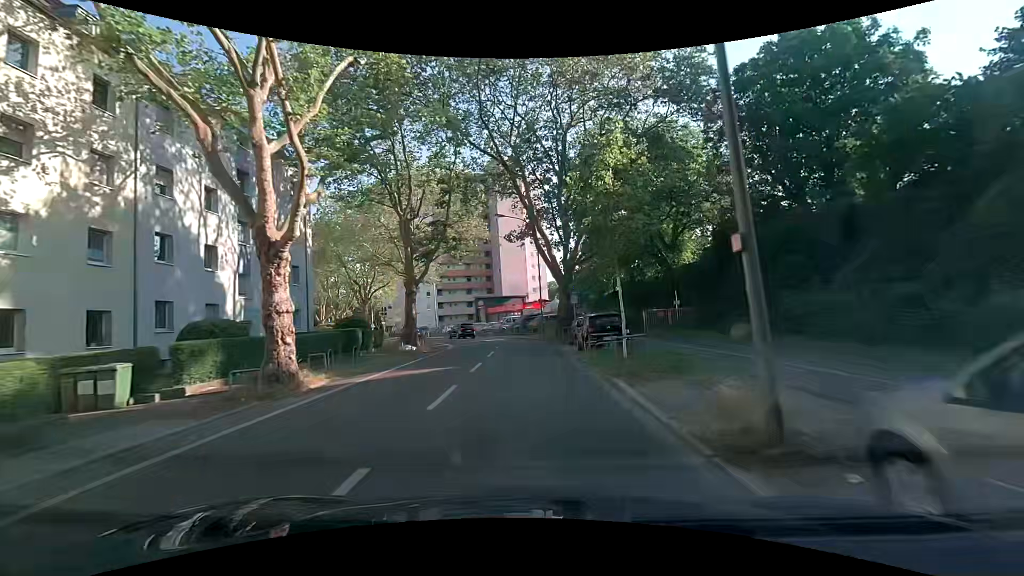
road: secondary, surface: asphalt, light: Day
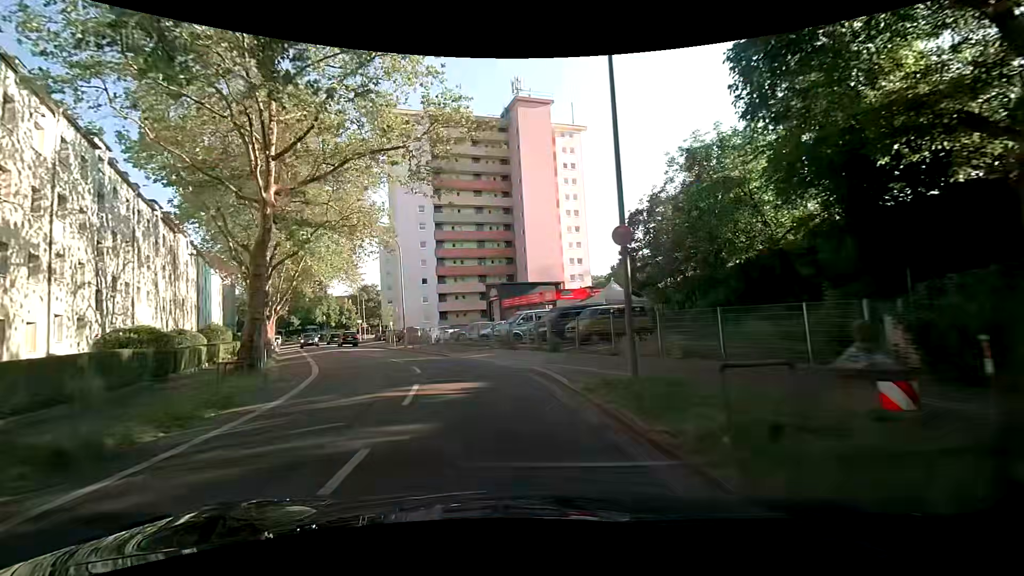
(-0.2, +29.3) m; -5°
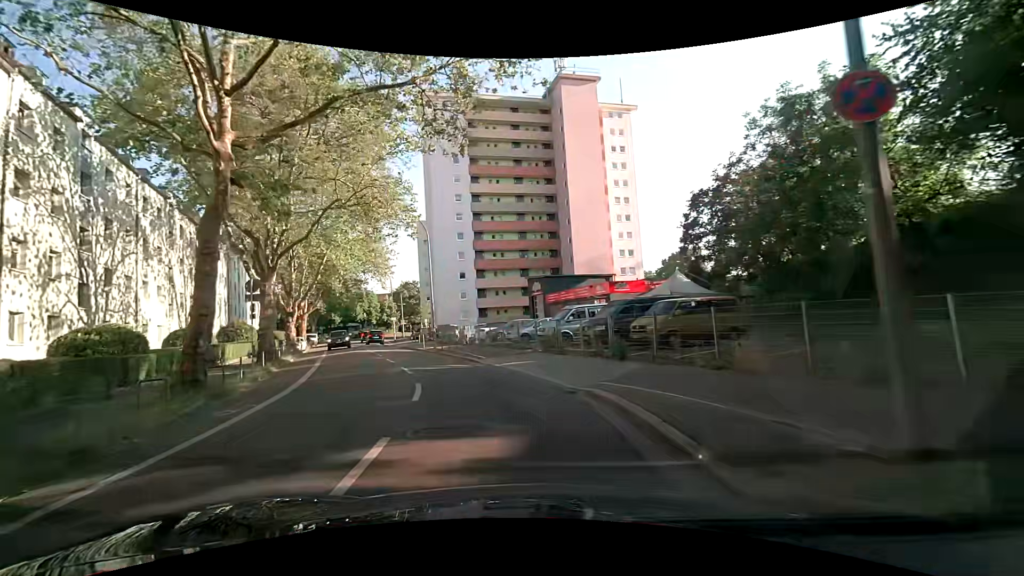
(-0.1, +5.8) m; -3°
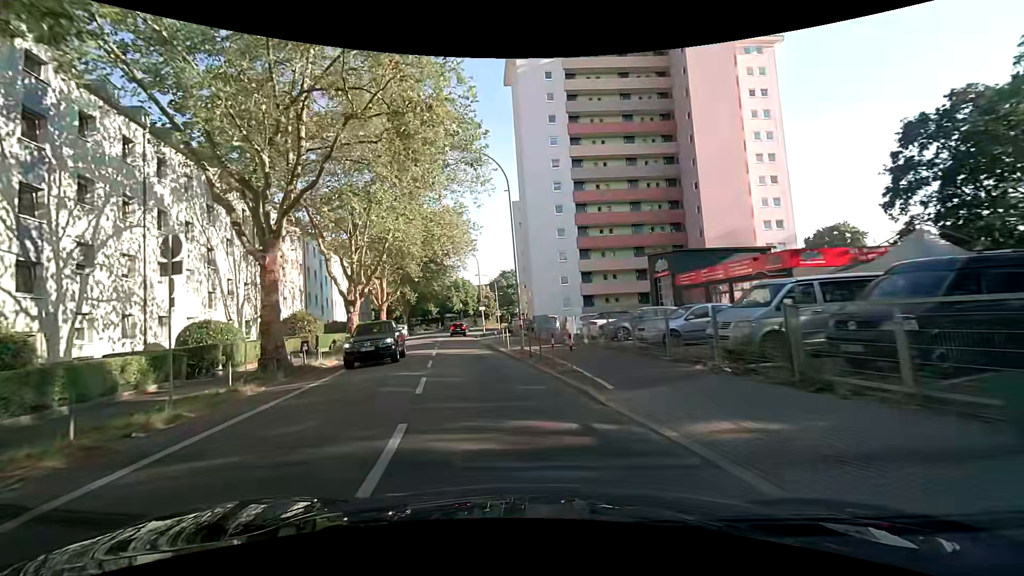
(-1.0, +11.4) m; -10°
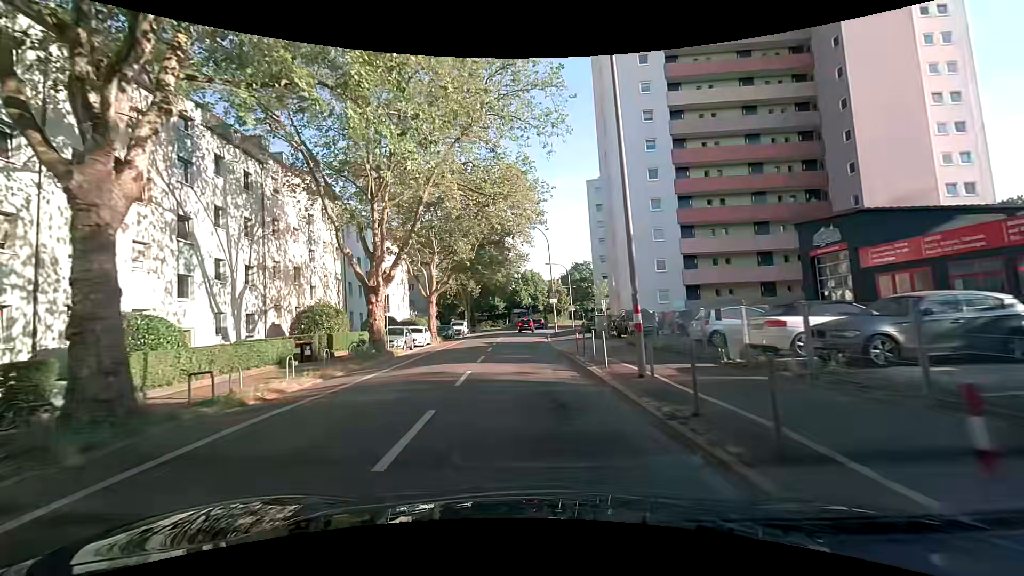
(-1.3, +11.4) m; -10°
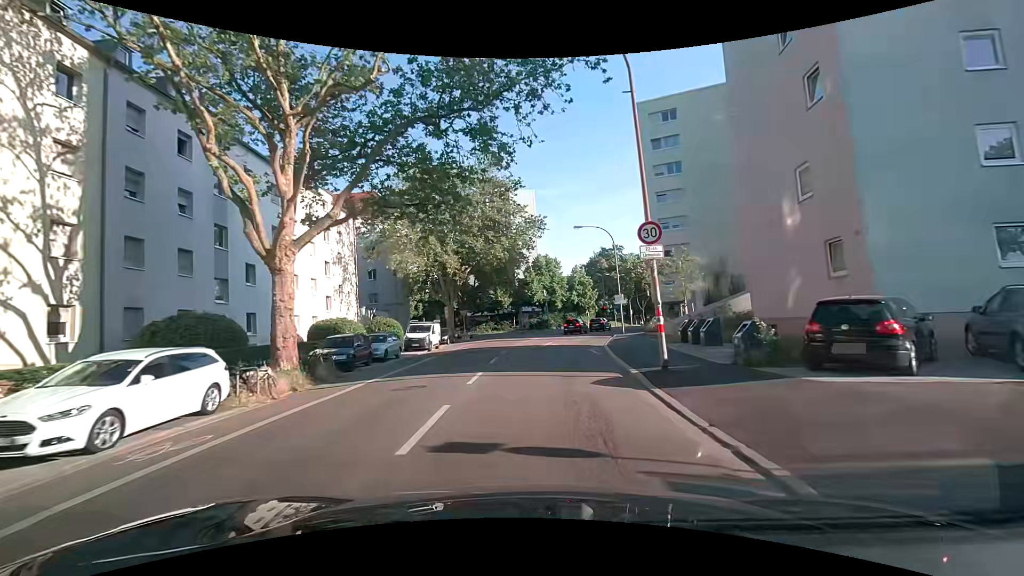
(-0.9, +29.4) m; -2°
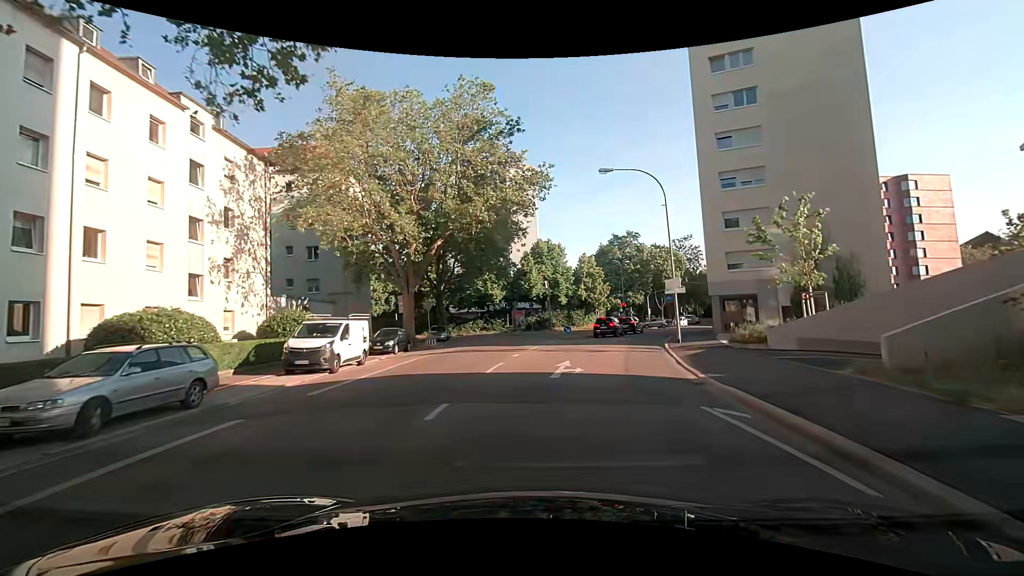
(0.0, +16.5) m; +1°
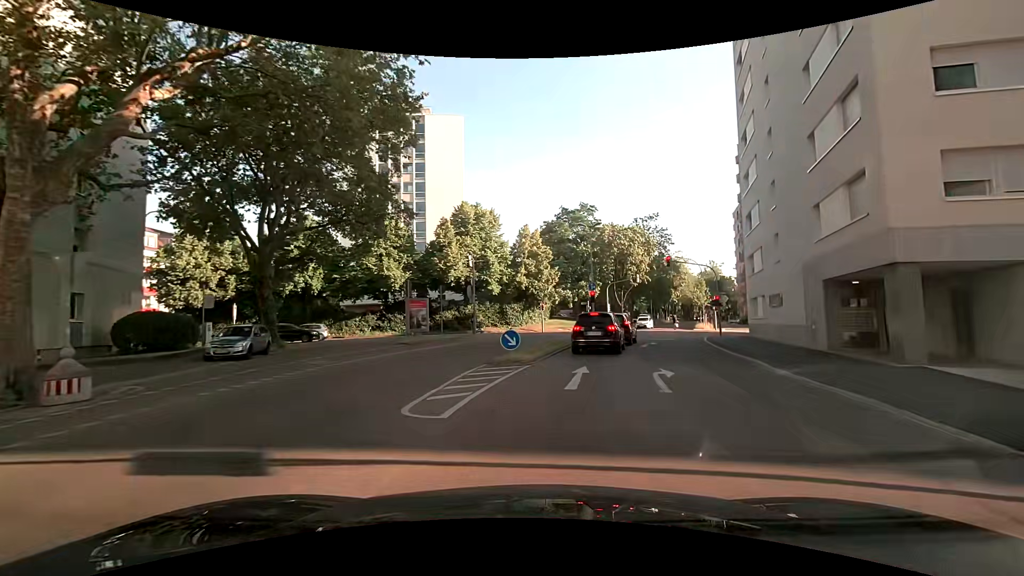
(+0.9, +22.6) m; +8°
